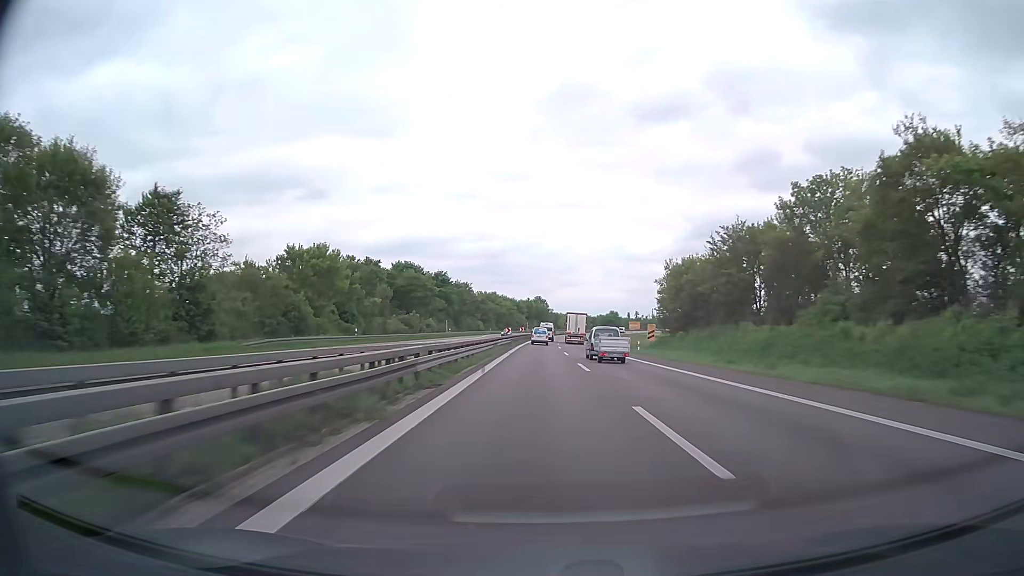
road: trunk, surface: asphalt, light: Day
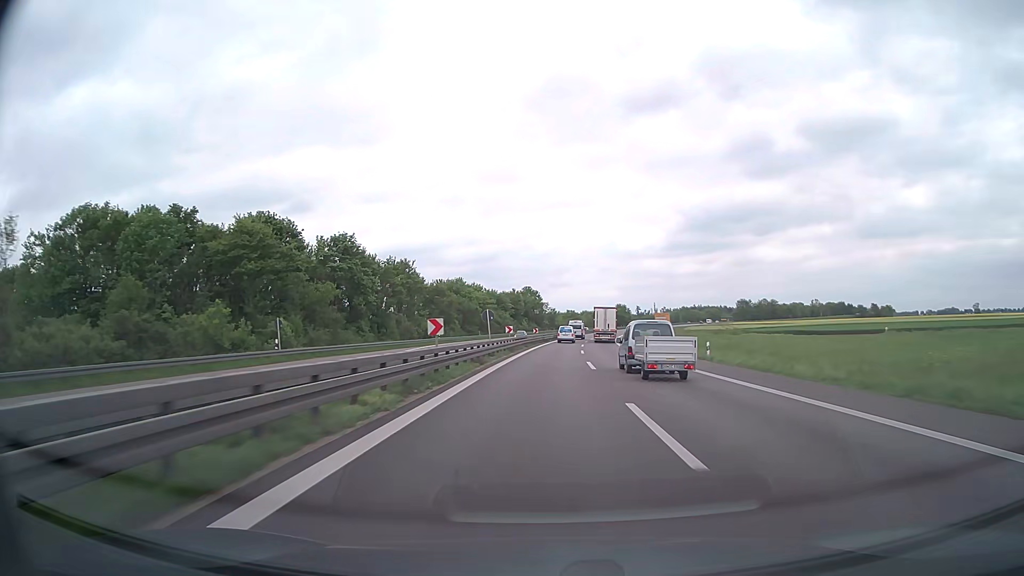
(+0.3, +71.9) m; +1°
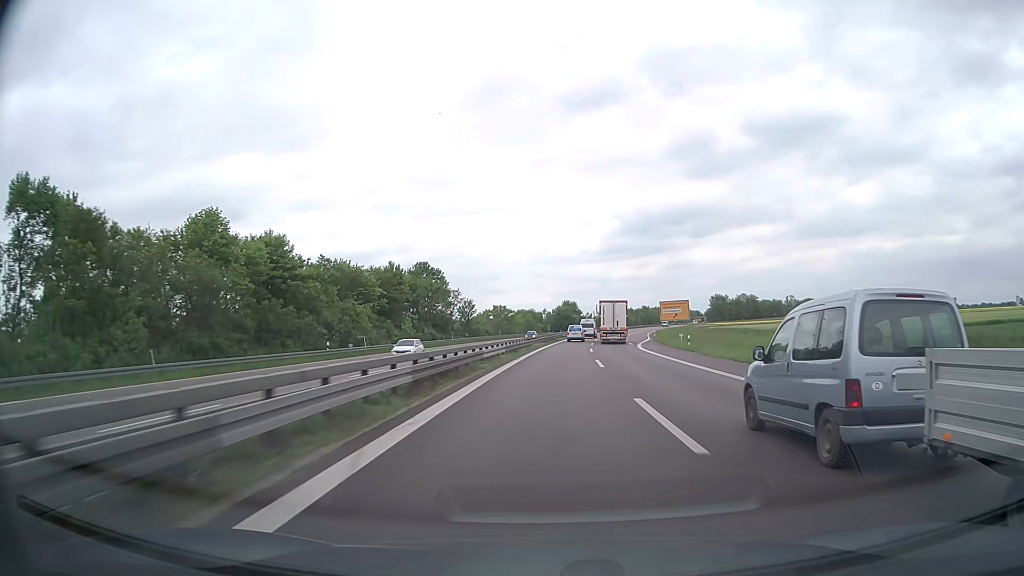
(+4.1, +89.7) m; +6°
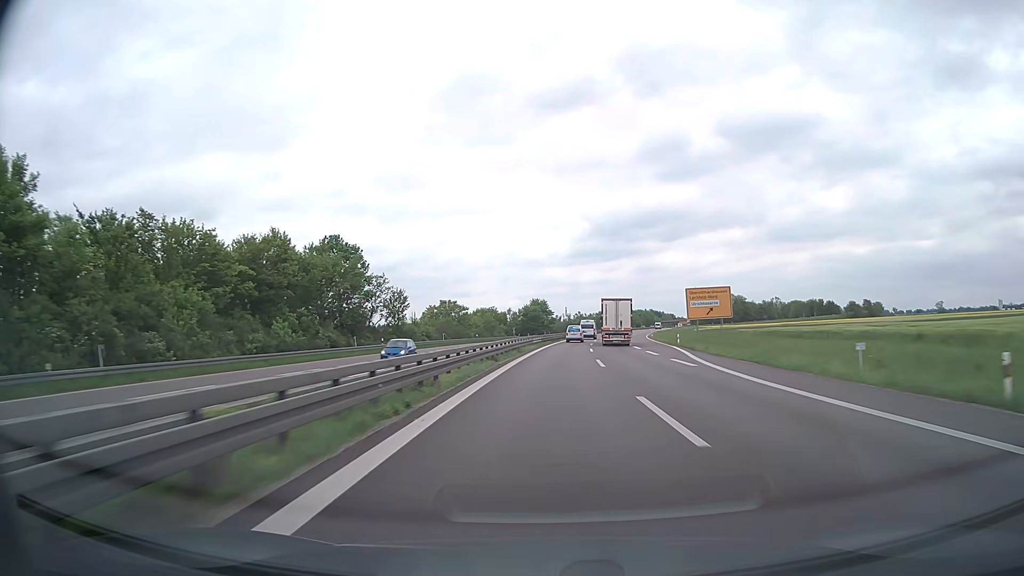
(+0.8, +35.9) m; +3°
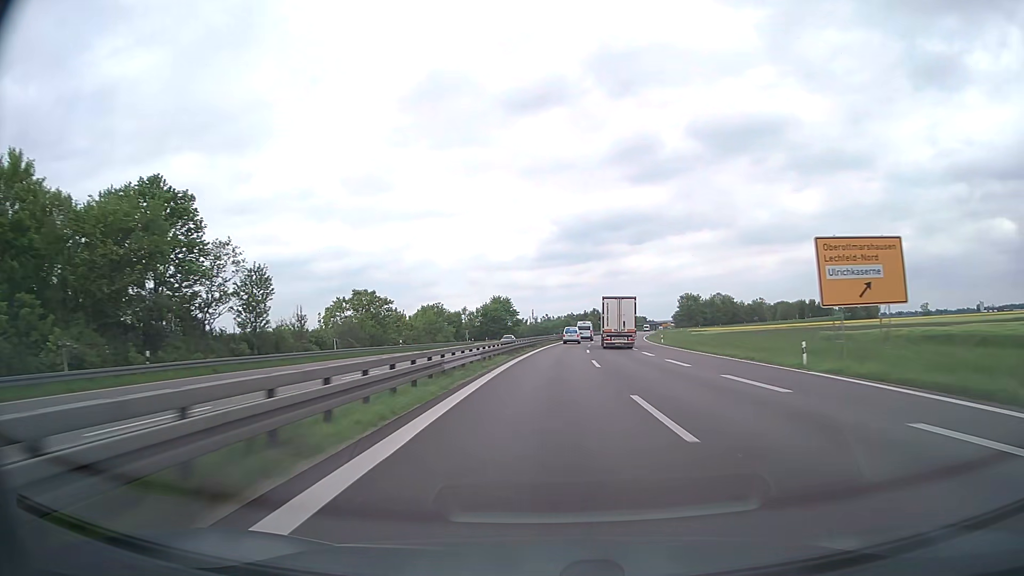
(+0.7, +35.9) m; +2°
(0, +10) (0, +20) (+1, +30) (+1, +40) (+2, +50) (+2, +60) (+3, +70) (+4, +80) (+5, +90) (+6, +100) m
